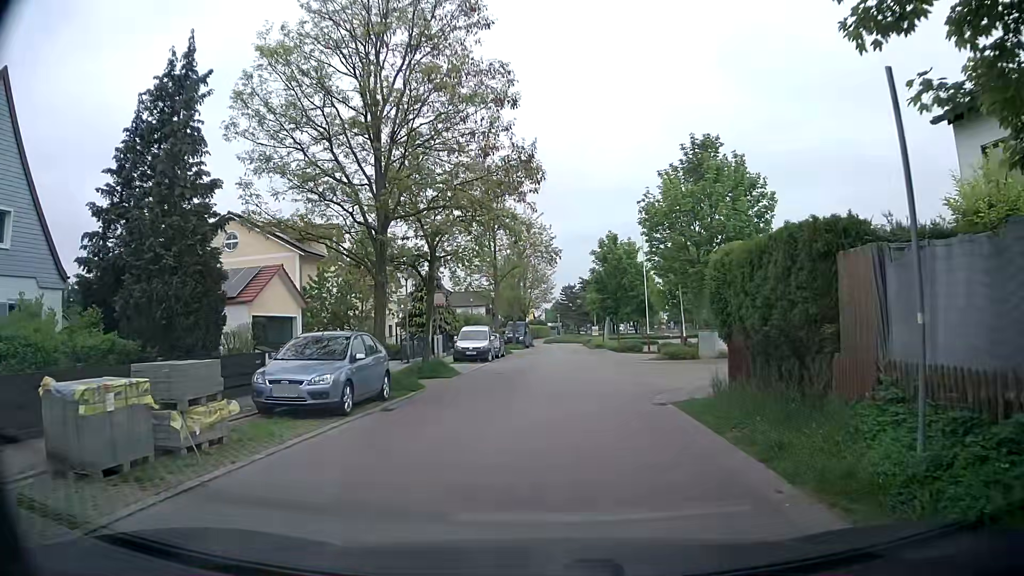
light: Day
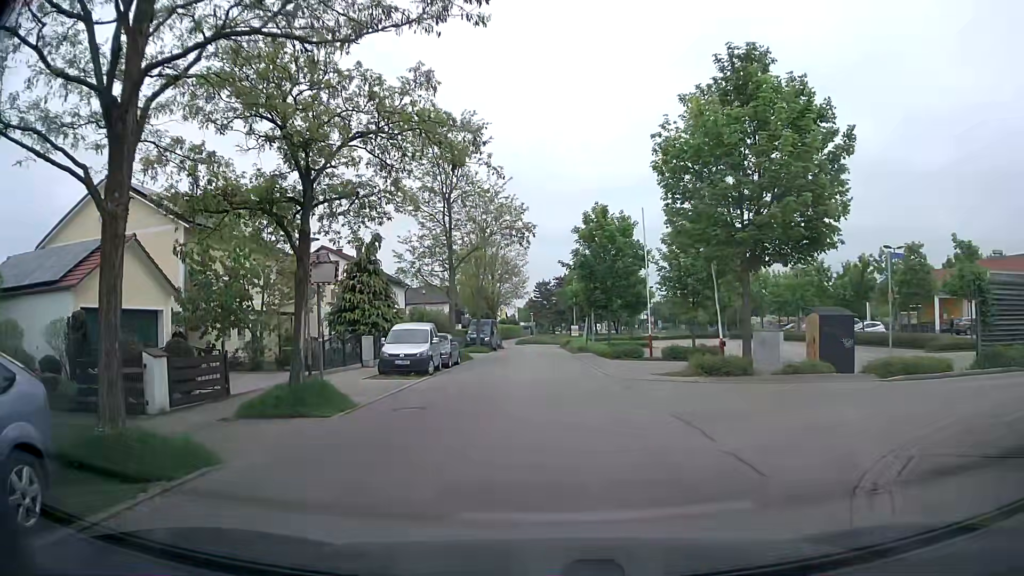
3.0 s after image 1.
(+0.3, +10.4) m; +3°
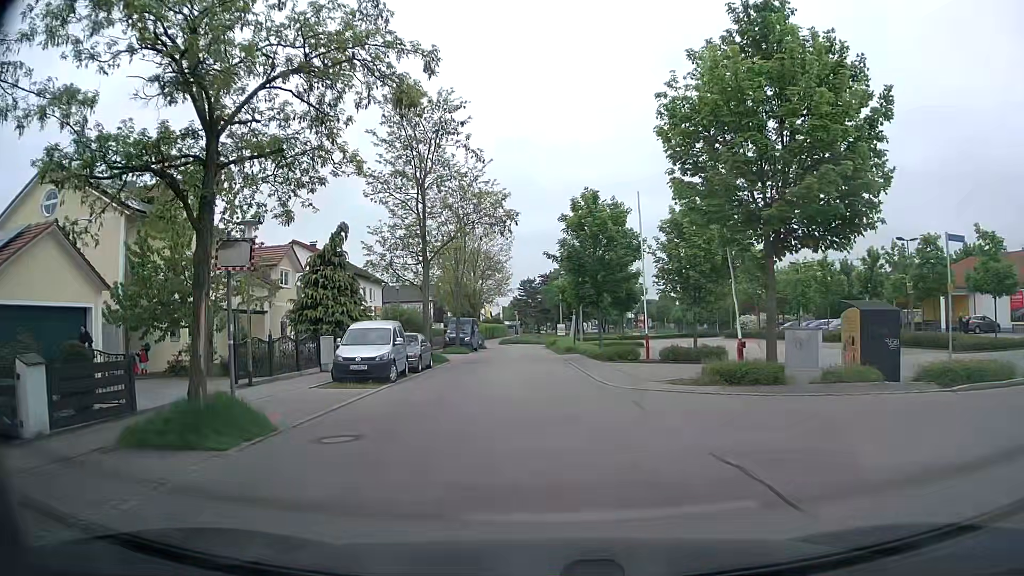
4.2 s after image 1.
(0.0, +3.5) m; 0°
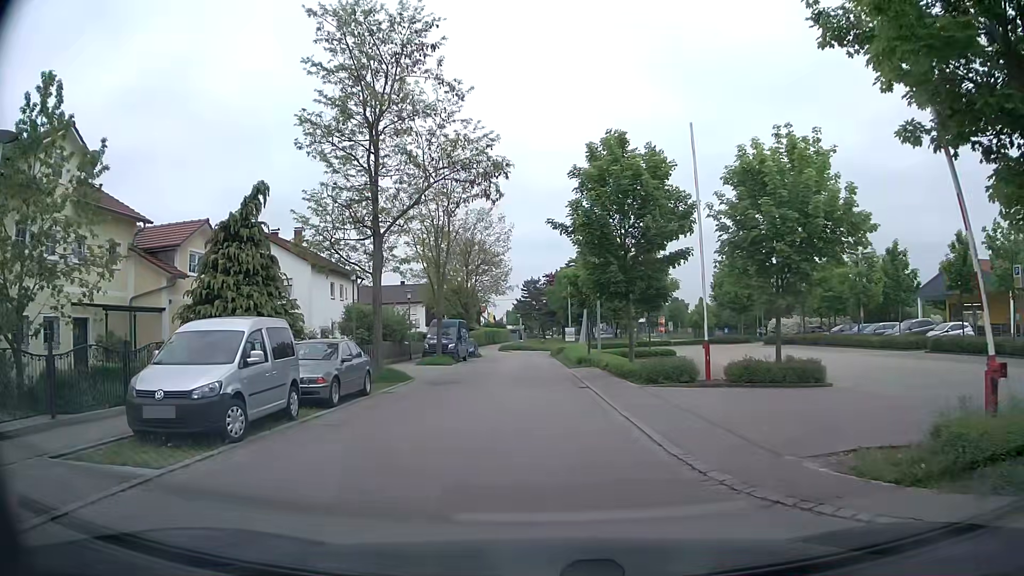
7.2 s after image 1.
(+0.2, +10.5) m; 0°
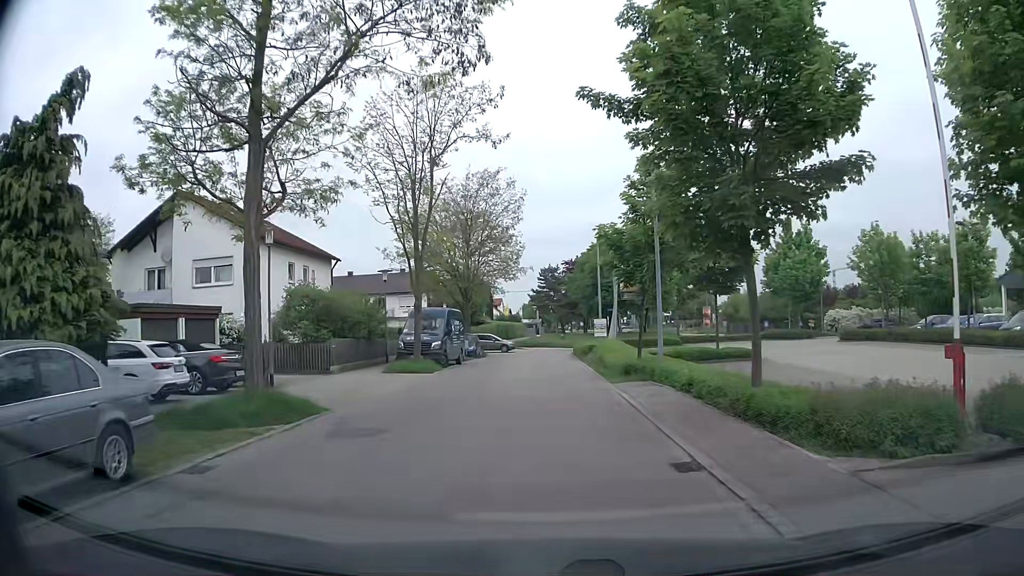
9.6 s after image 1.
(-0.2, +11.6) m; -2°
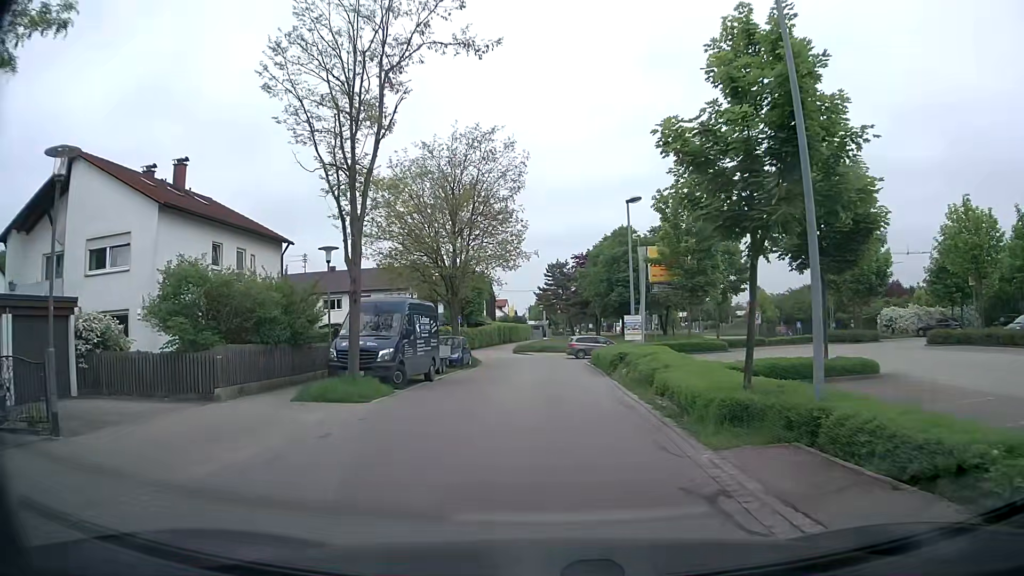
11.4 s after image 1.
(0.0, +10.1) m; 0°
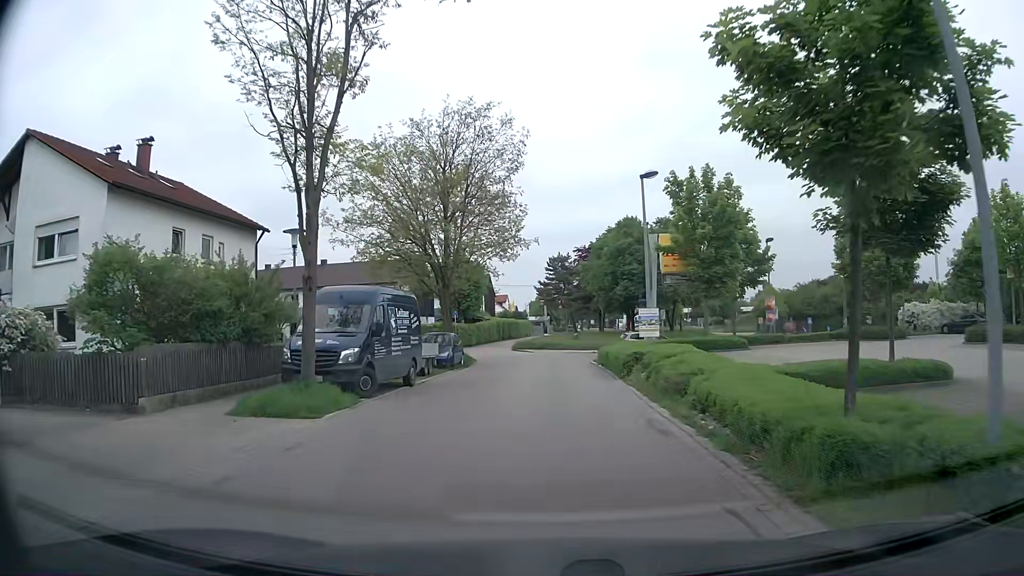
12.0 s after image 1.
(0.0, +3.5) m; 0°
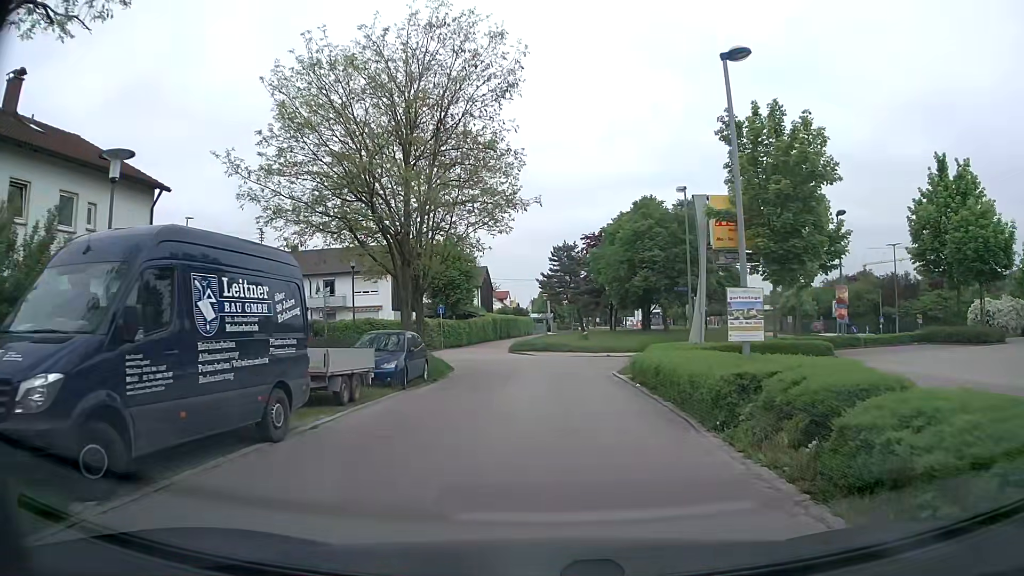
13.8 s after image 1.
(0.0, +9.6) m; 0°
